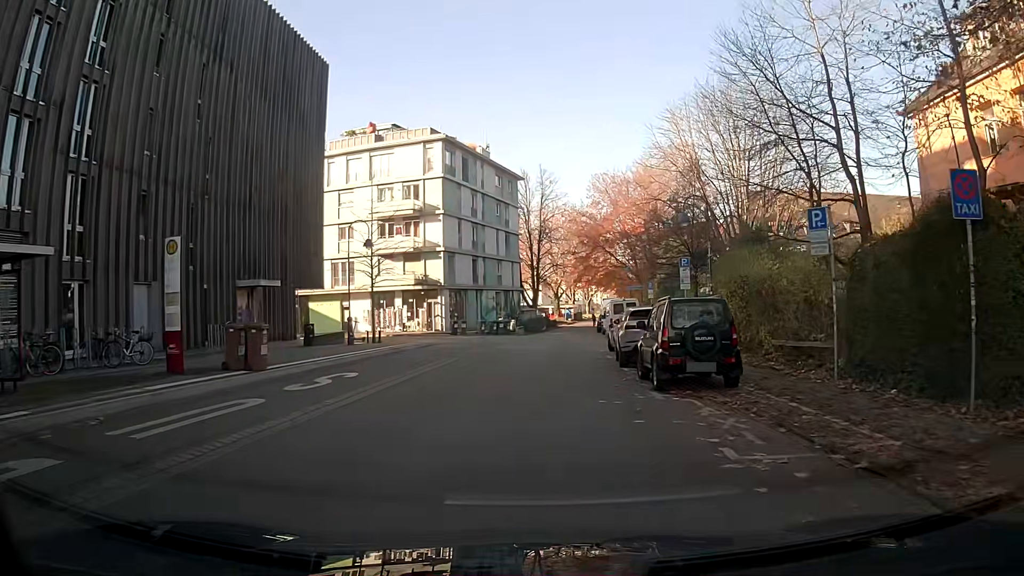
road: residential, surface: asphalt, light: Day
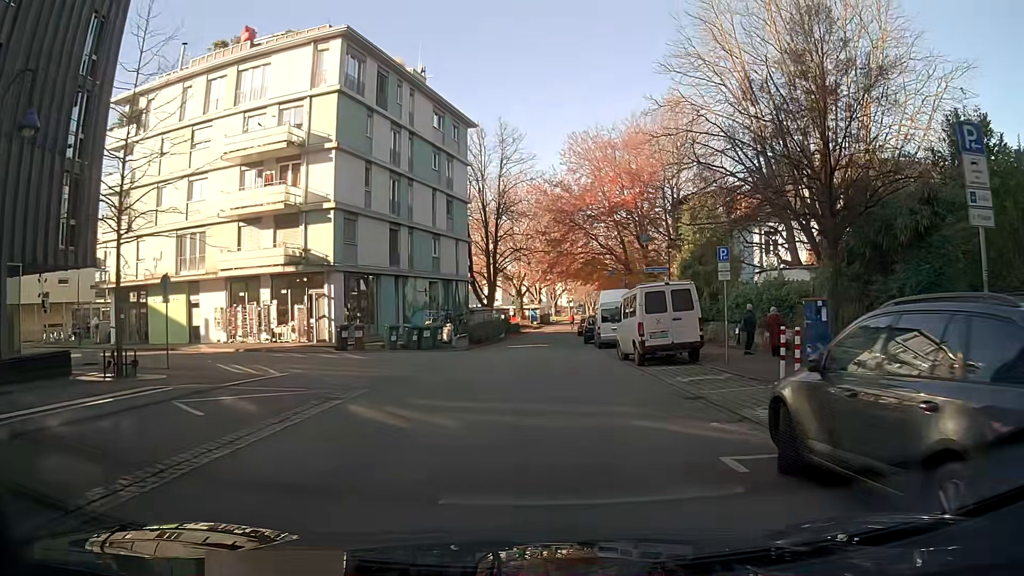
(+0.5, +21.3) m; +3°
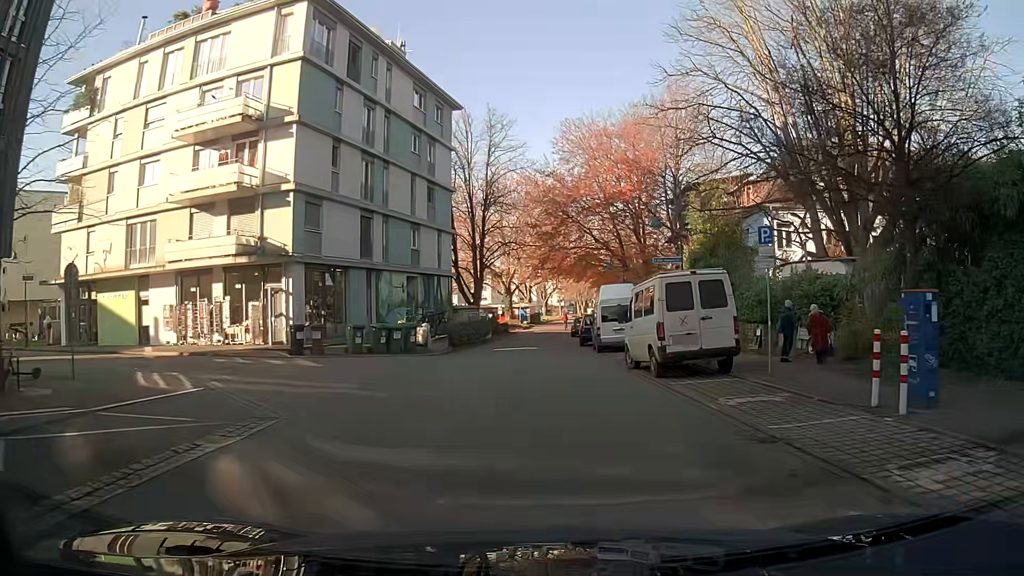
(0.0, +4.3) m; 0°
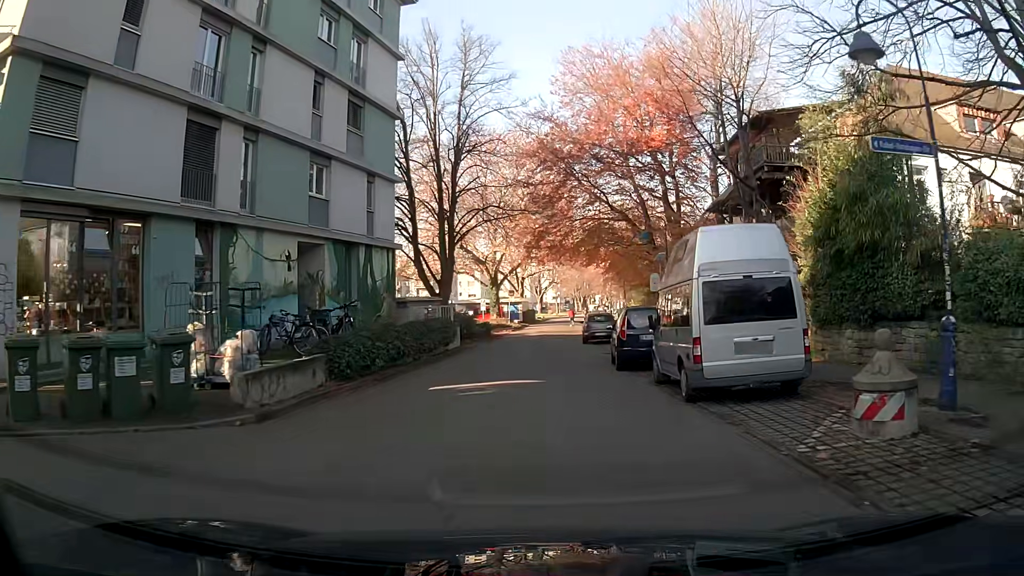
(+0.4, +17.0) m; +2°
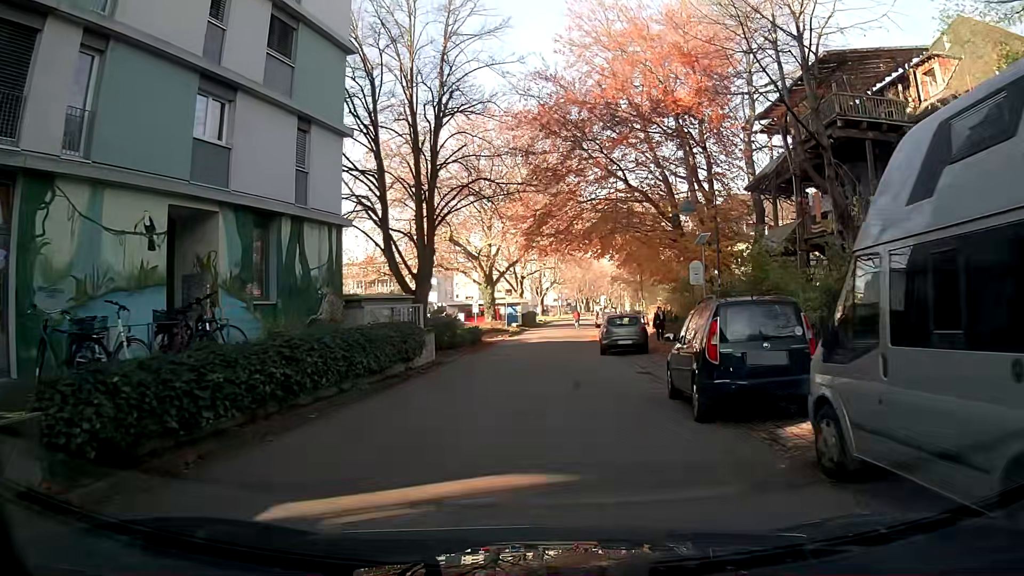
(0.0, +8.2) m; +1°
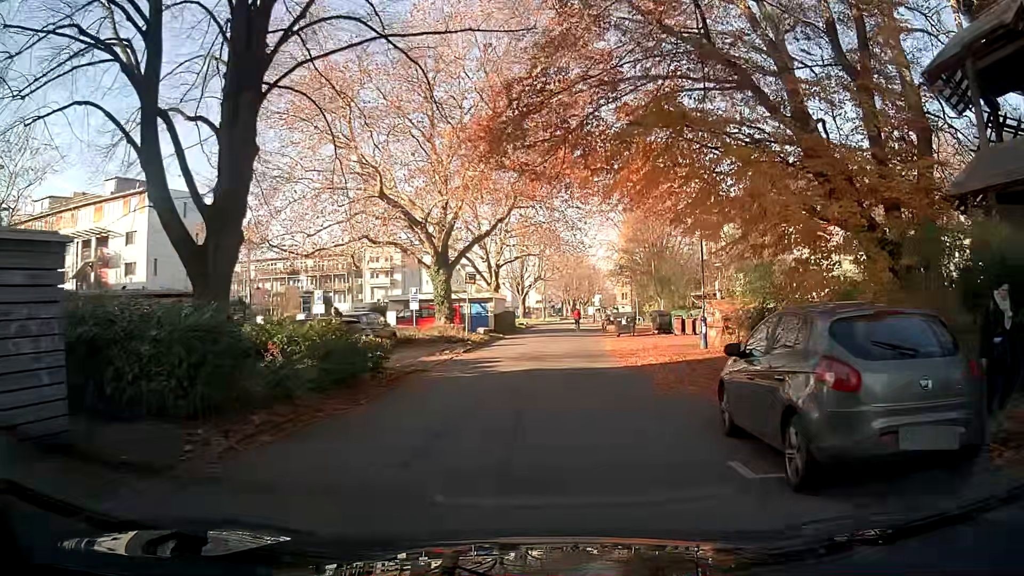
(+0.3, +19.7) m; +2°
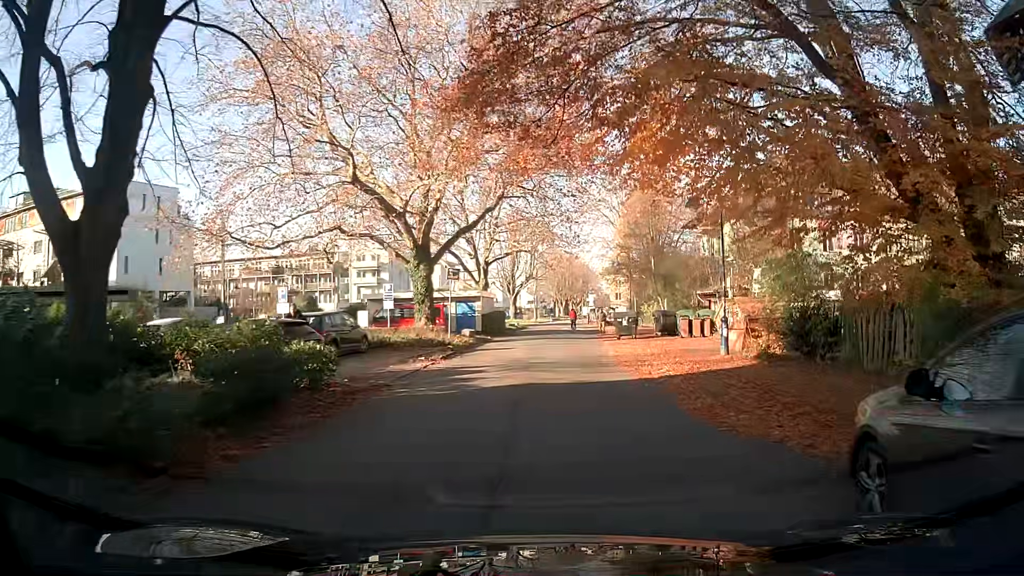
(0.0, +3.8) m; 0°
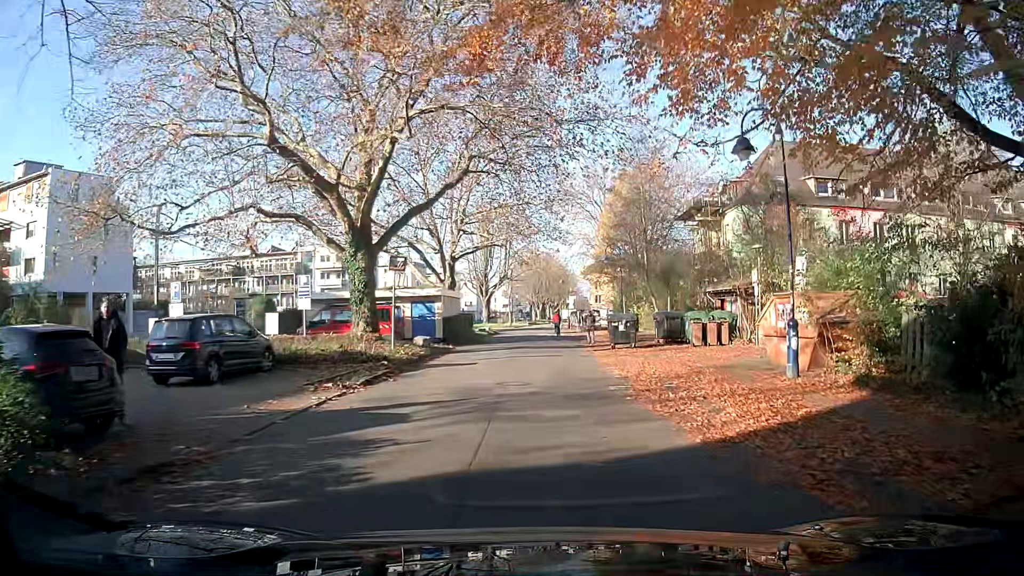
(0.0, +7.5) m; +1°
(0, +10) (0, +20) (0, +30) (+1, +40) (+2, +50) (+2, +60) (0, +70) (-6, +77) (-14, +84) (-20, +92) m
